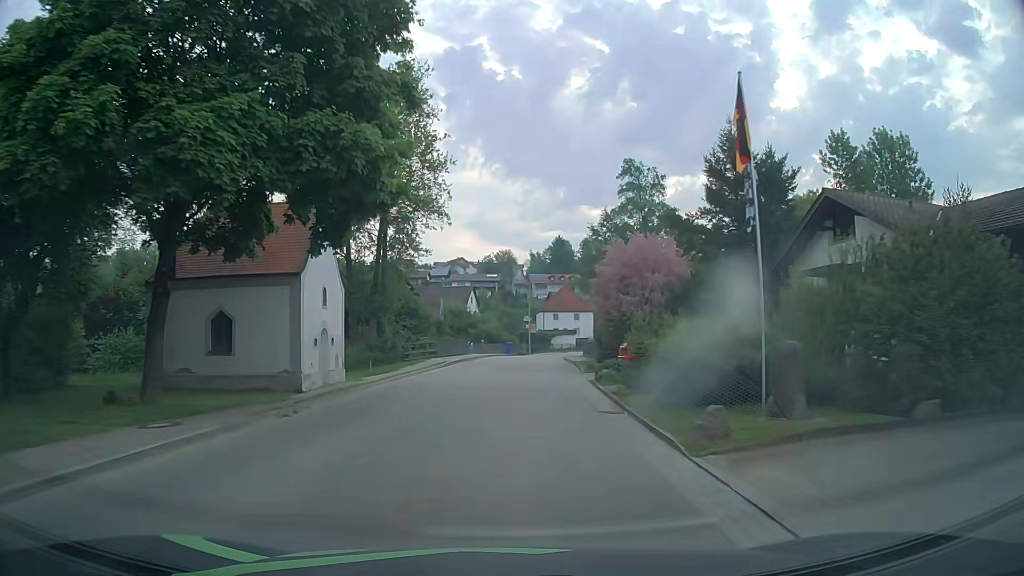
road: tertiary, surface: asphalt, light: Day
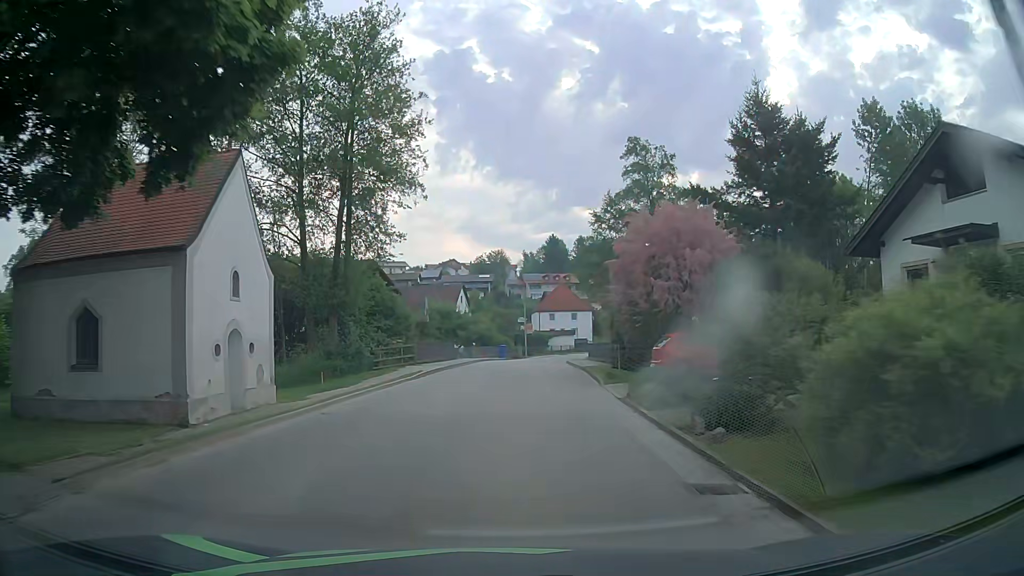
(0.0, +7.3) m; 0°
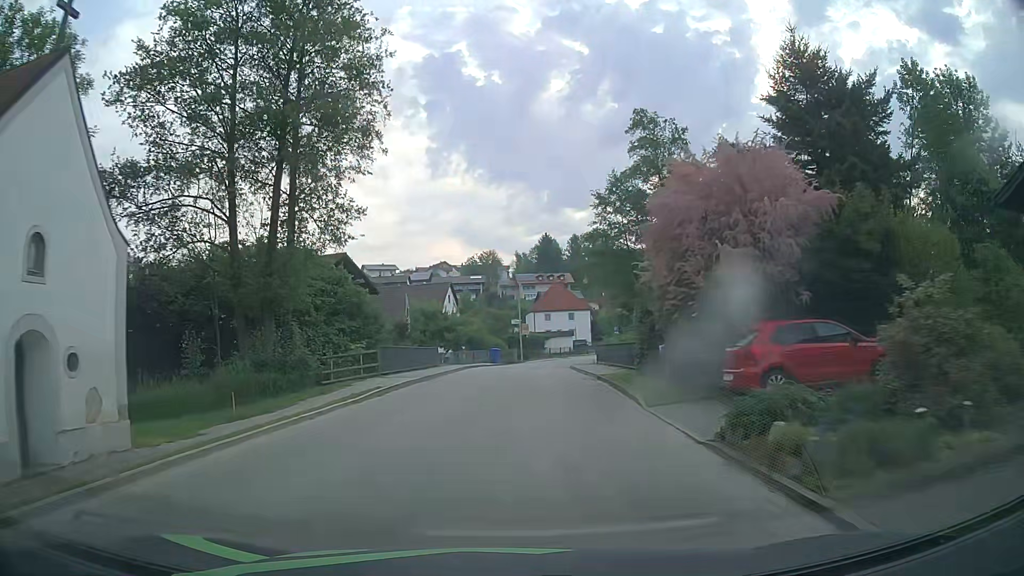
(+0.1, +7.5) m; 0°
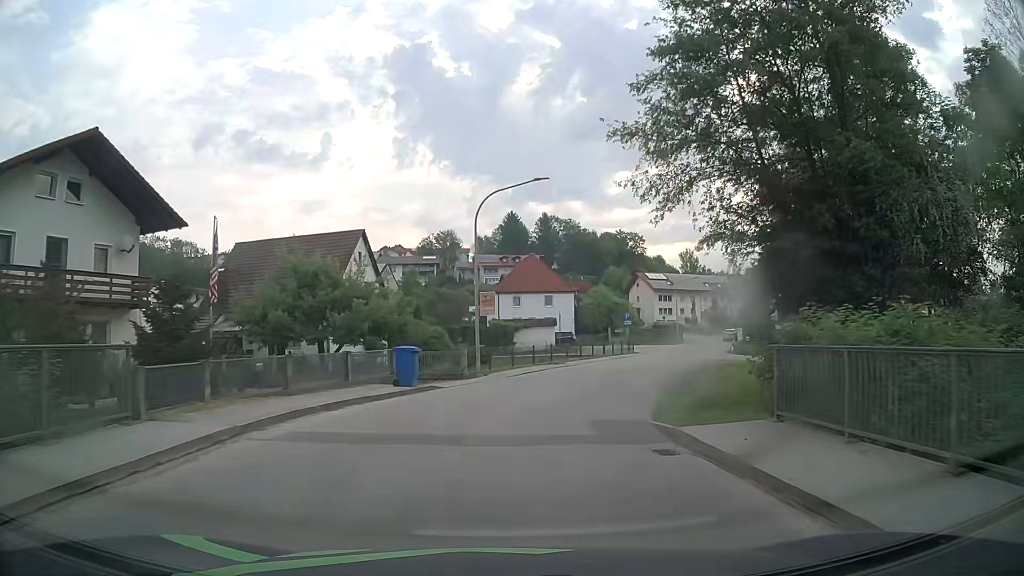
(+0.6, +30.1) m; +3°
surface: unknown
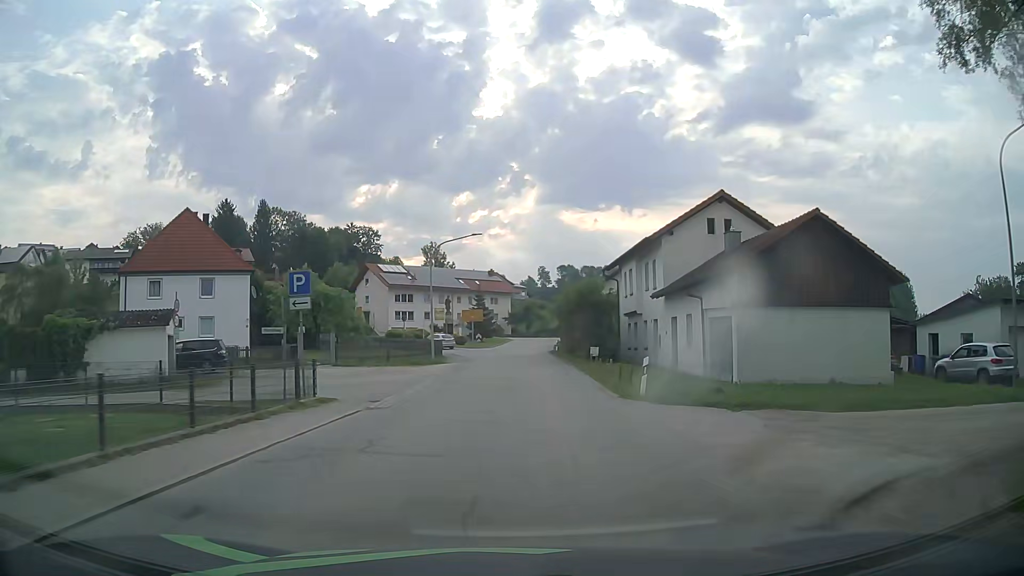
(+7.4, +36.1) m; +22°
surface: asphalt
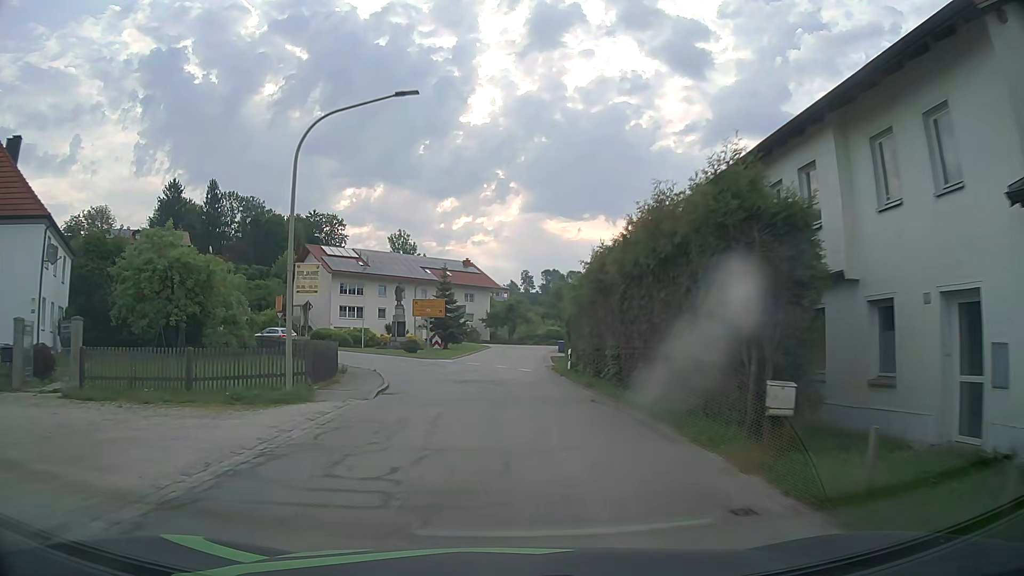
(+0.5, +23.2) m; +2°
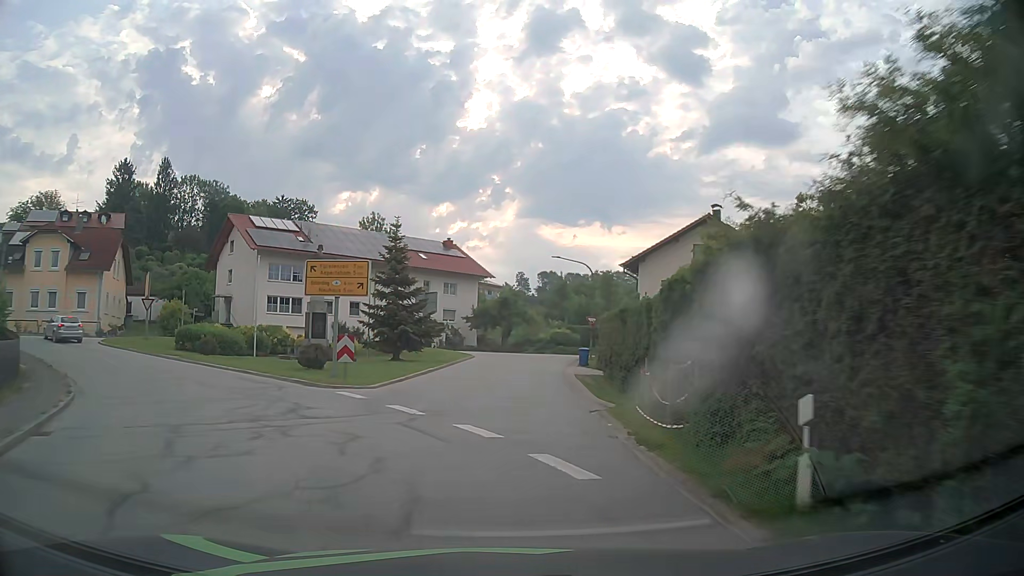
(+0.1, +22.1) m; 0°
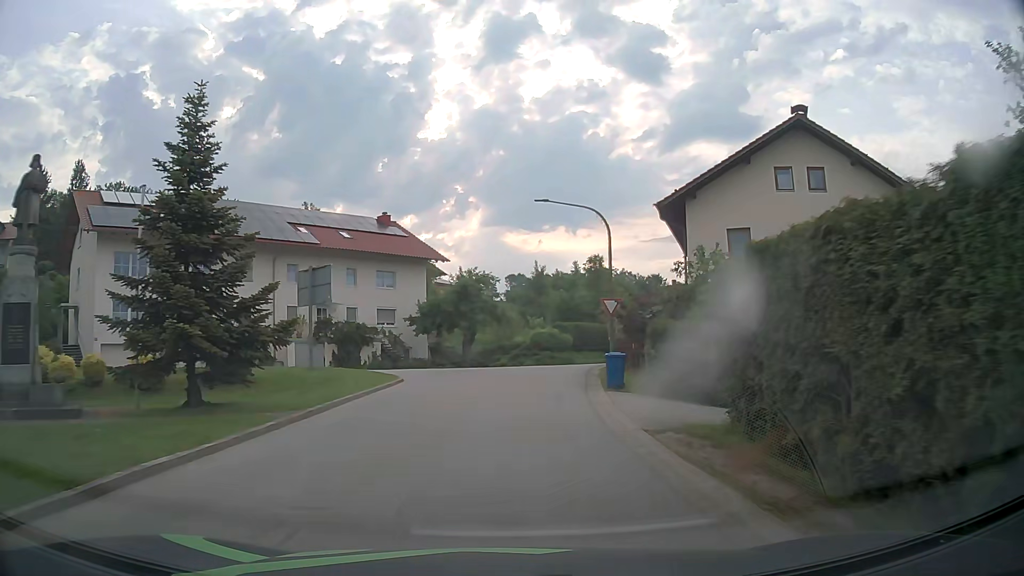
(+0.5, +19.5) m; +2°
(0, +10) (+1, +20) (+1, +30) (+4, +40) (+9, +48) (+16, +56) (+22, +64) (+28, +71) (+35, +79) (+41, +87) m
